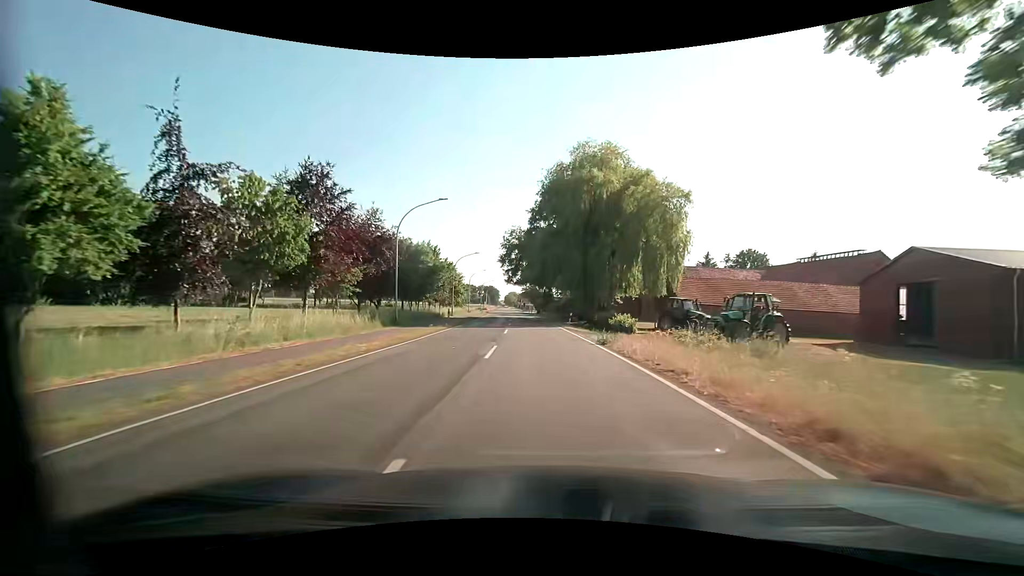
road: secondary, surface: asphalt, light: Day
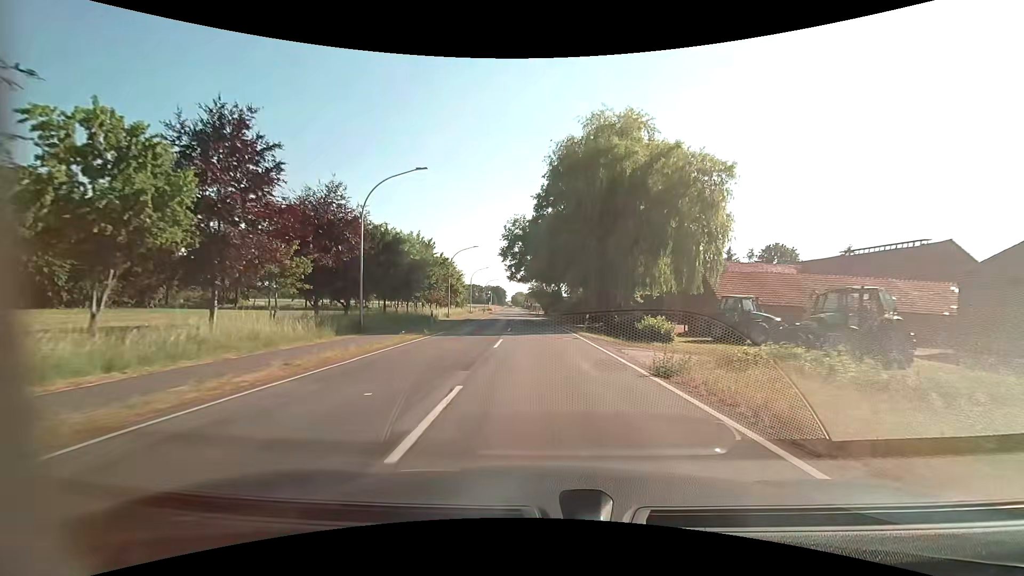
(0.0, +8.2) m; -1°
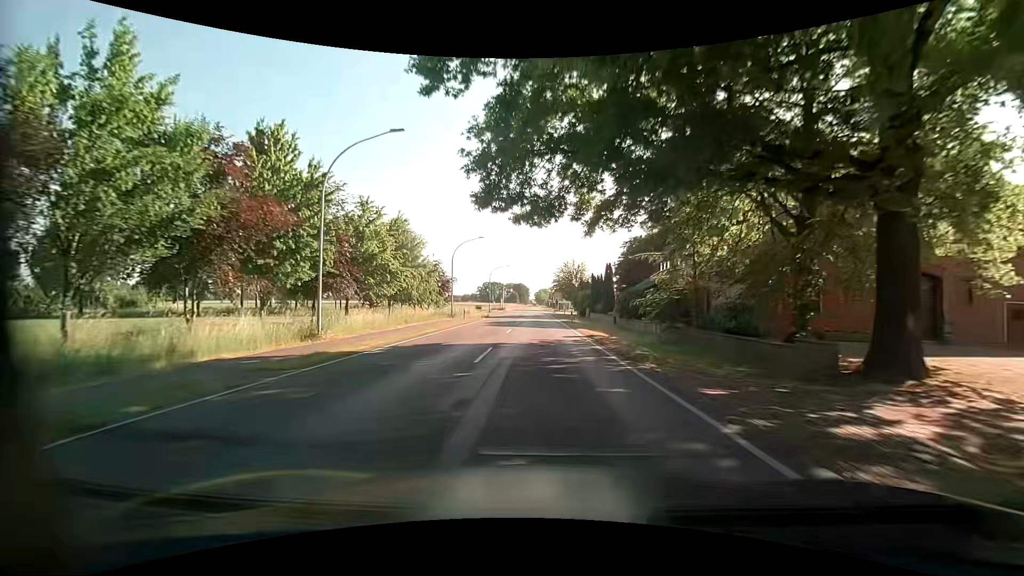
(-1.0, +41.3) m; -3°
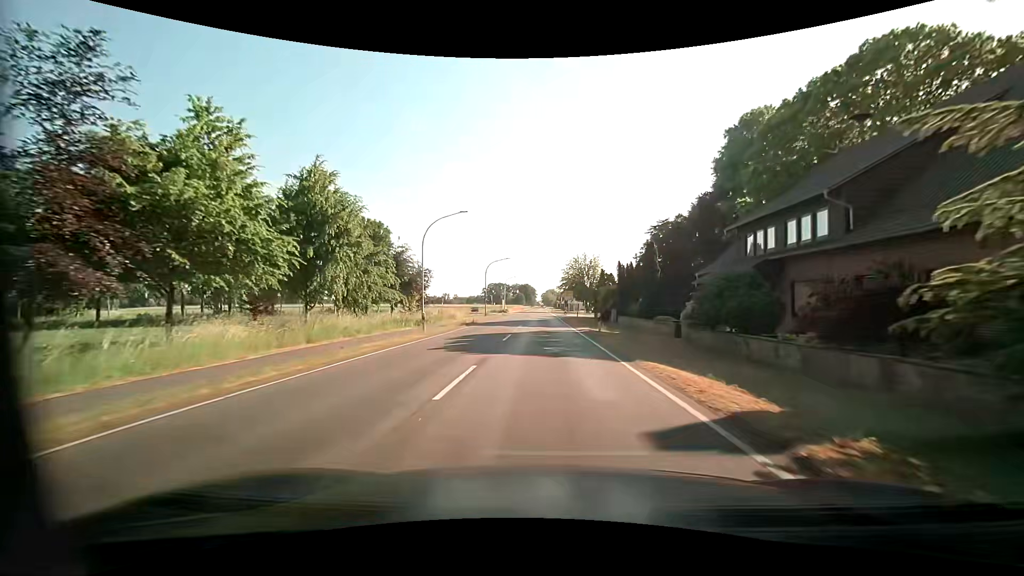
(-0.1, +16.6) m; 0°
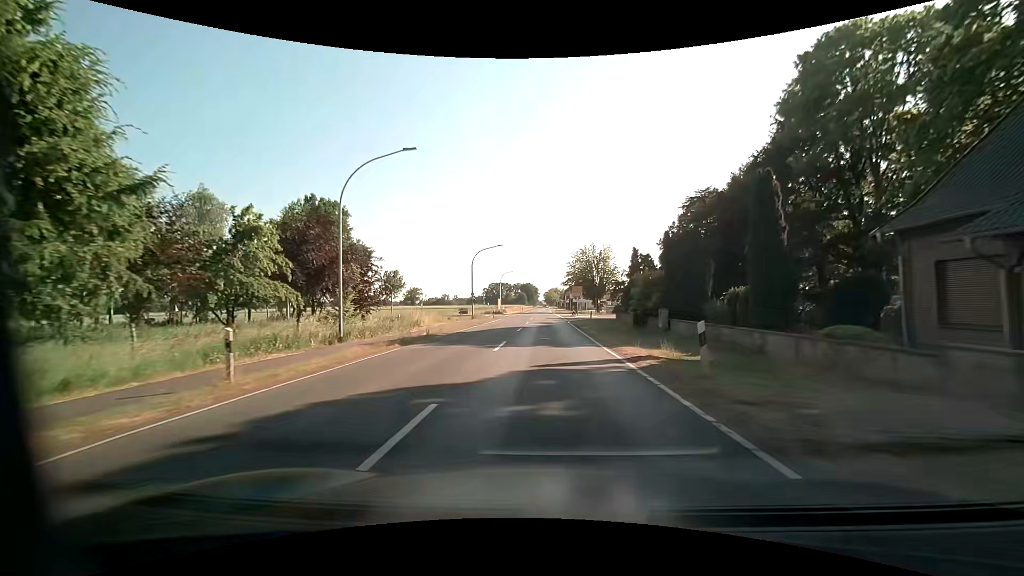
(-0.3, +16.5) m; -2°
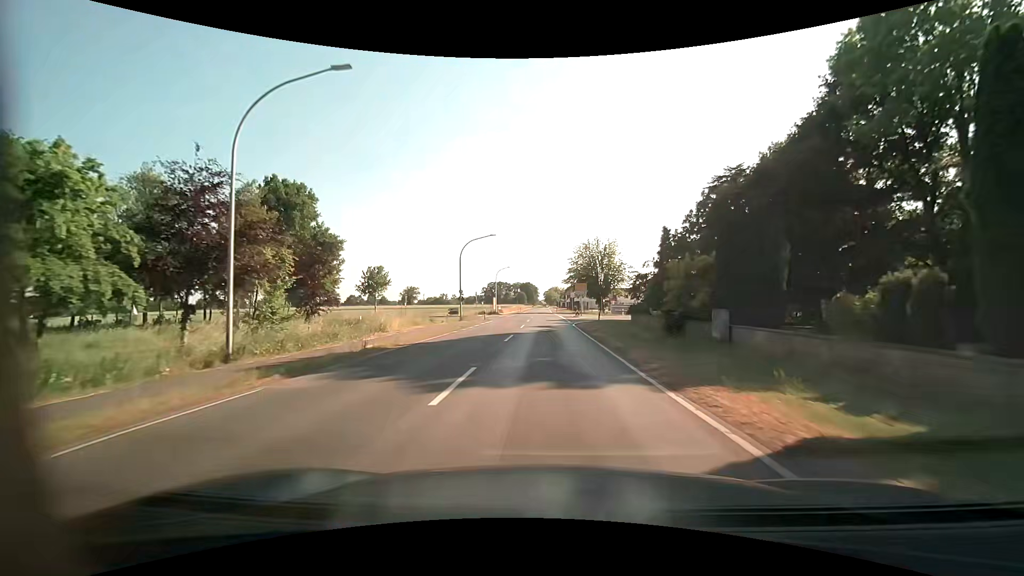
(0.0, +8.2) m; 0°
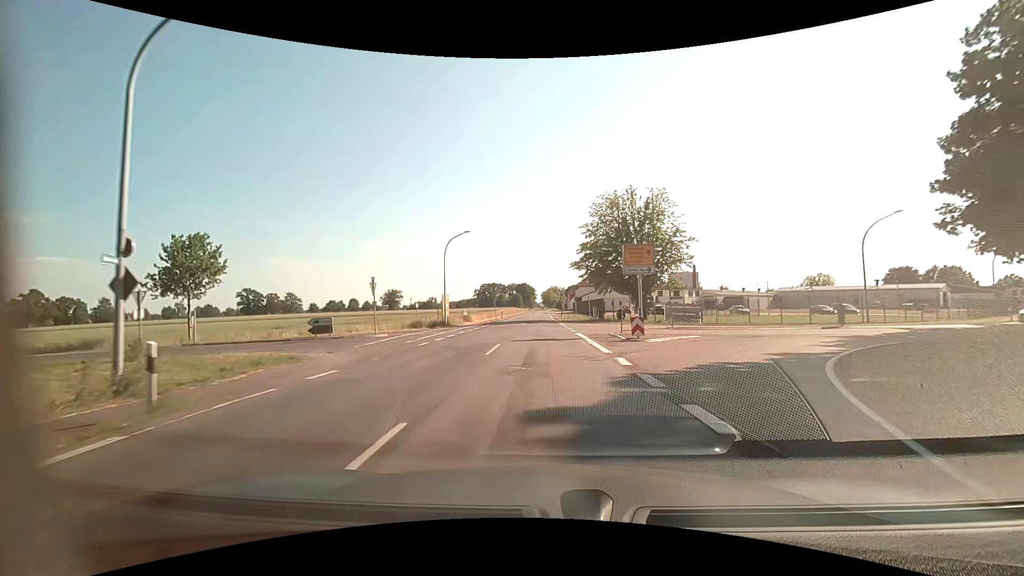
(+0.1, +41.2) m; 0°
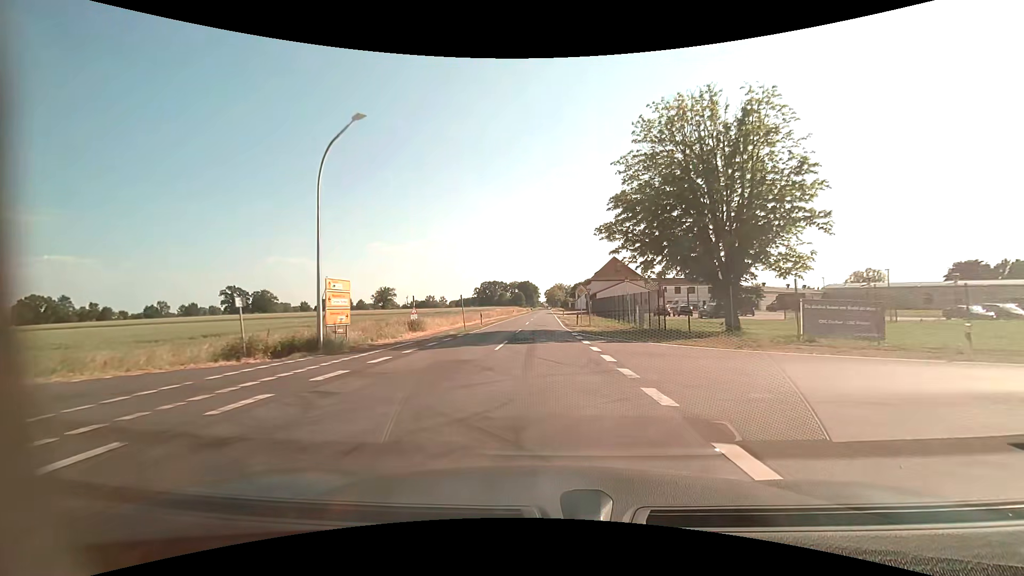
(-0.2, +24.7) m; 0°
(0, +10) (0, +20) (0, +30) (0, +40) (0, +50) (0, +60) (0, +70) (0, +80) (0, +90) (0, +100) m
